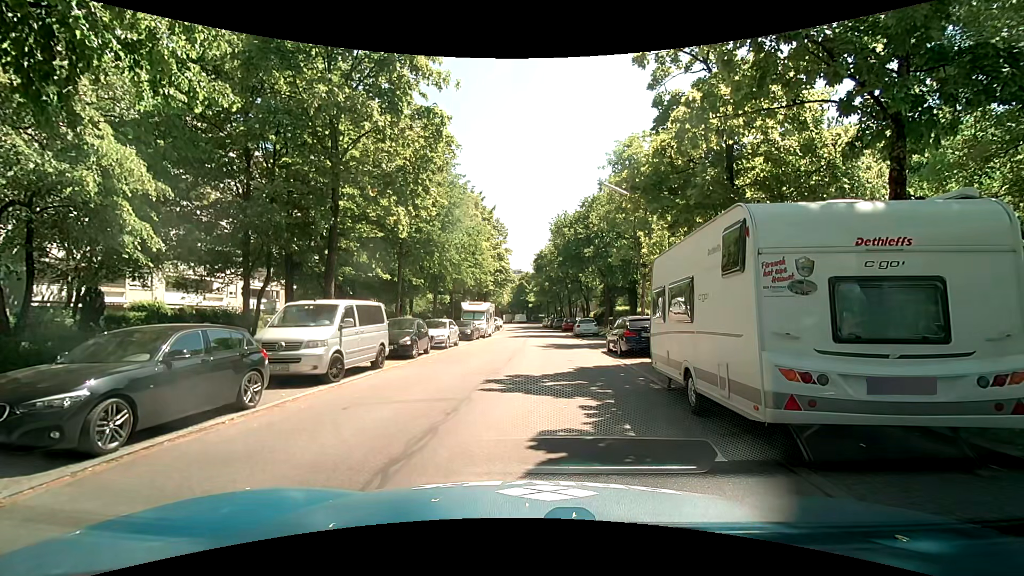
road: residential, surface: asphalt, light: Day
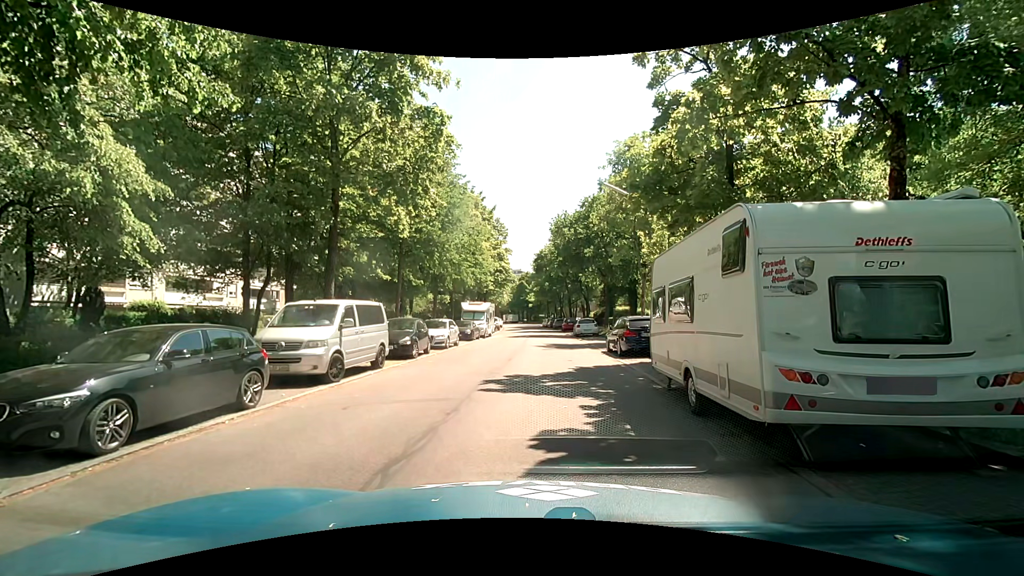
(0.0, 0.0) m; 0°
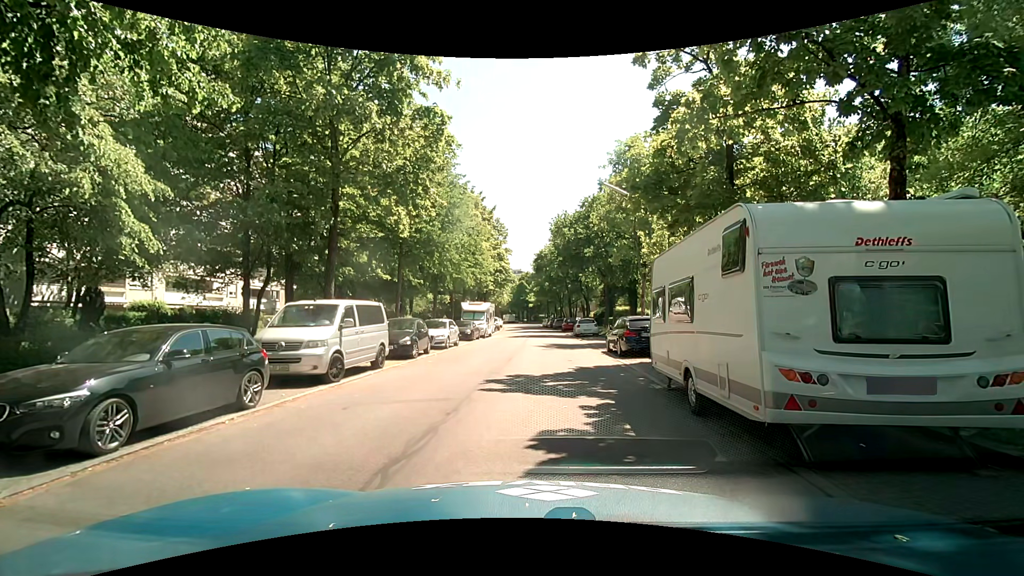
(0.0, 0.0) m; 0°
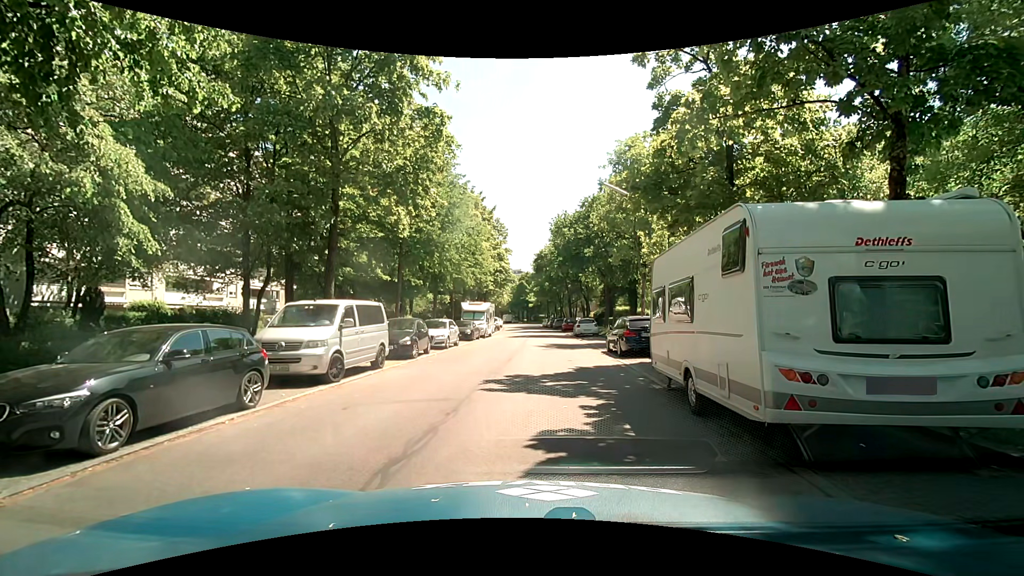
(0.0, 0.0) m; 0°
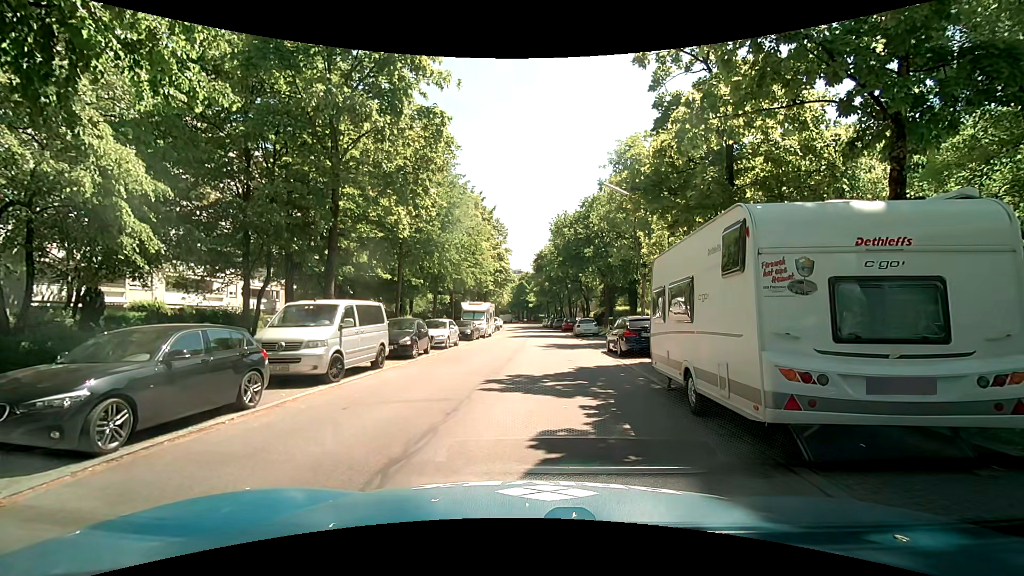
(0.0, 0.0) m; 0°
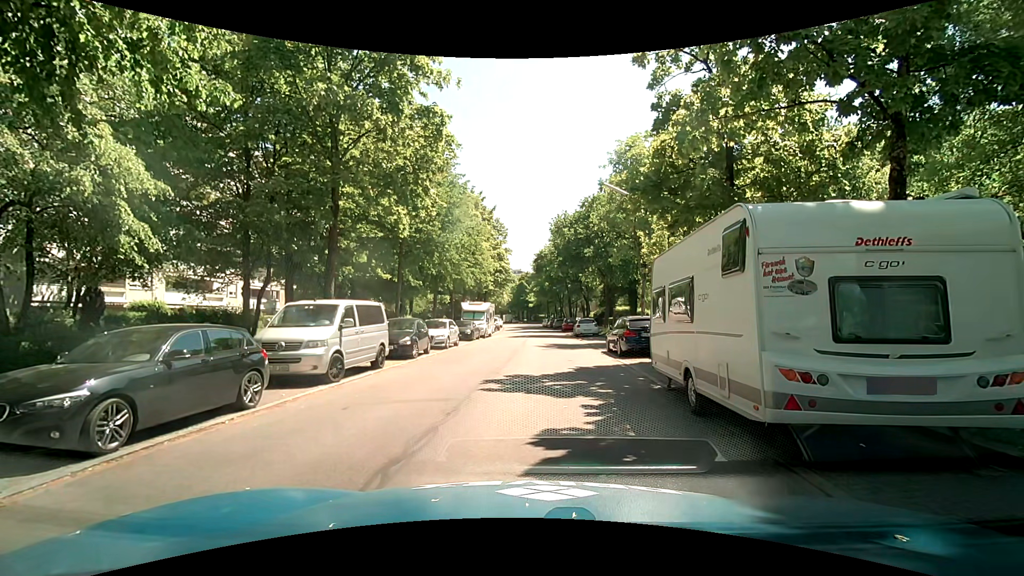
(0.0, 0.0) m; 0°
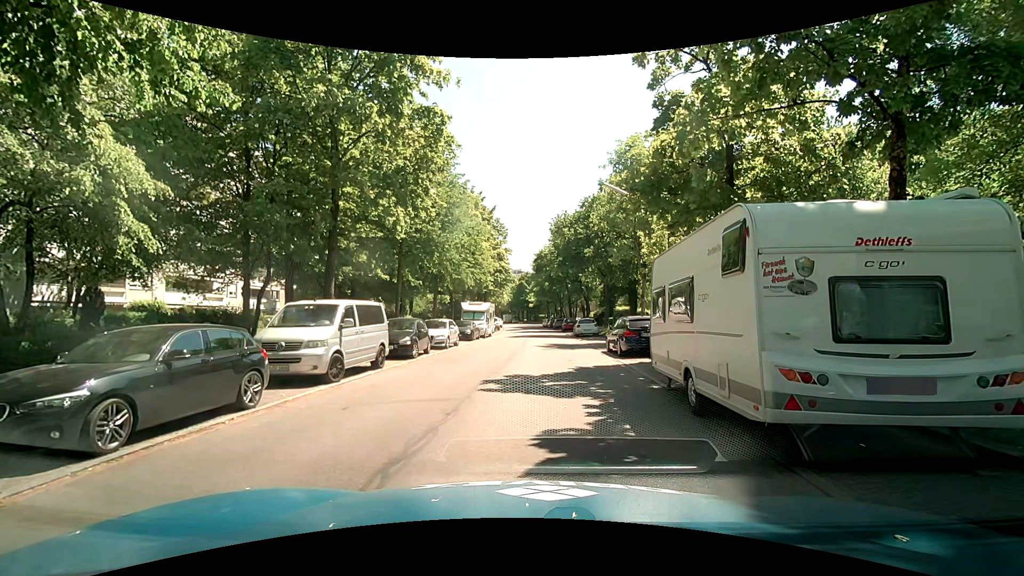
(0.0, 0.0) m; 0°
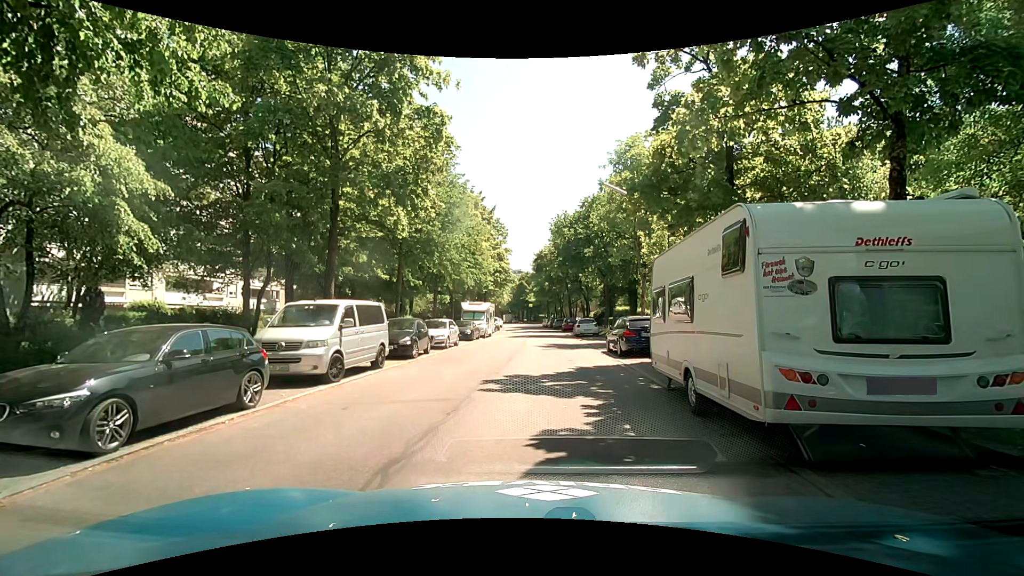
(0.0, 0.0) m; 0°
